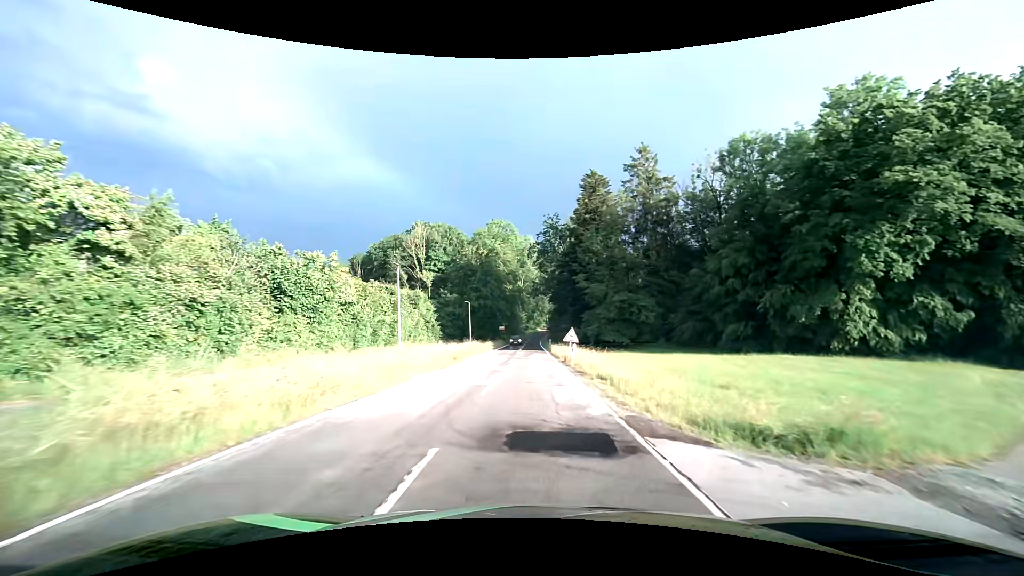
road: tertiary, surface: asphalt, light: Day
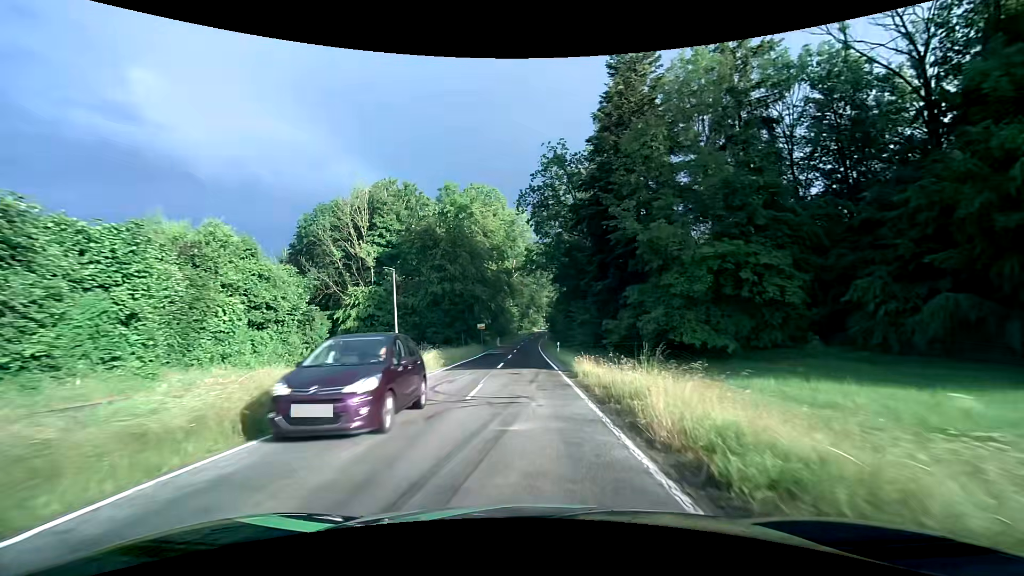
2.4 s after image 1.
(+0.1, +29.6) m; 0°
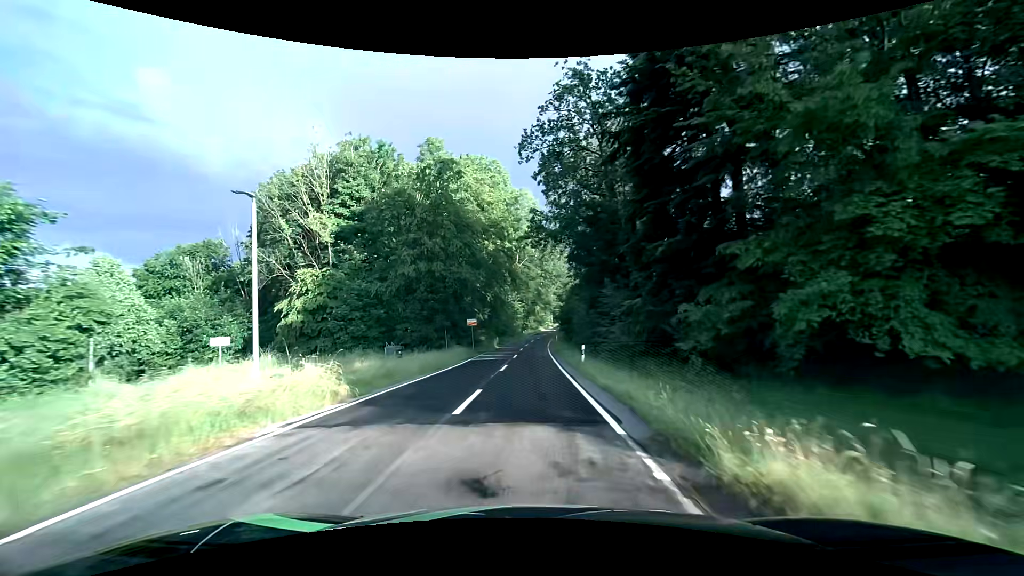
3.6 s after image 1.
(-0.1, +14.5) m; -1°
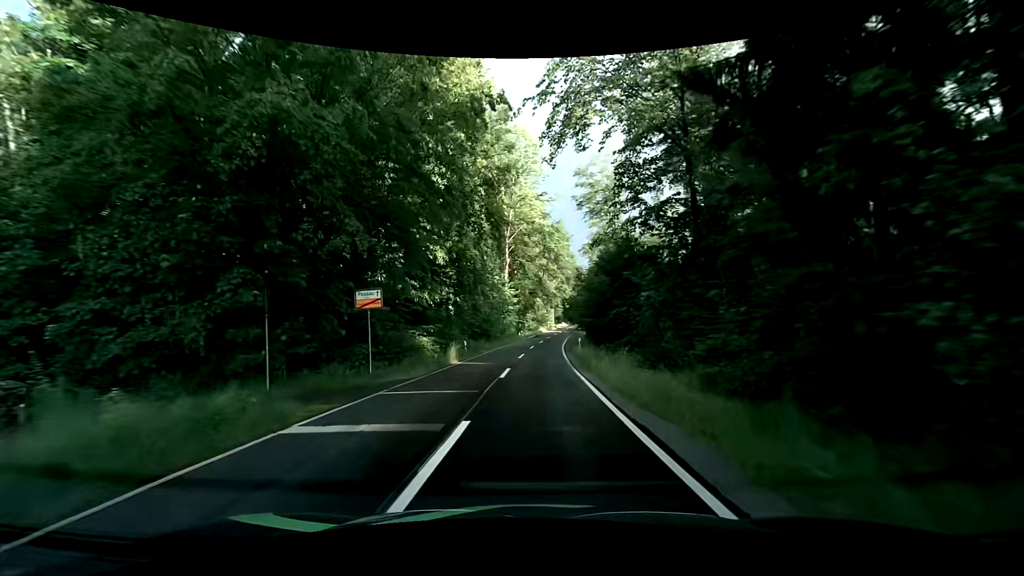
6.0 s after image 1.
(-0.2, +28.7) m; 0°
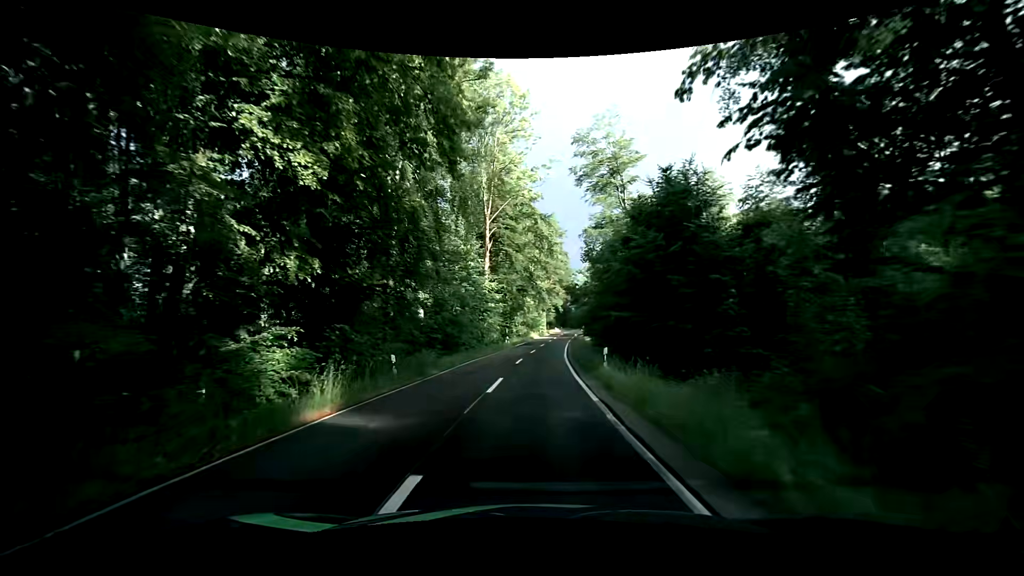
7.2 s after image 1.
(+0.1, +14.2) m; +1°
(0, +10) (0, +20) (+1, +30) (+1, +40) (+2, +50) (+3, +60) (+4, +70) (+5, +80) (+6, +90) (+7, +100) m
